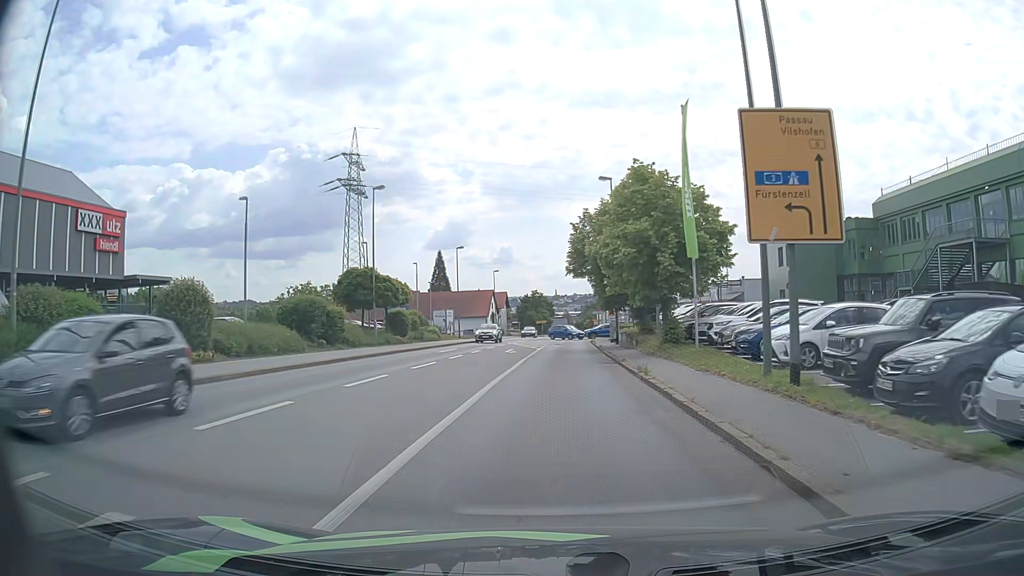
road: tertiary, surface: asphalt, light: Day
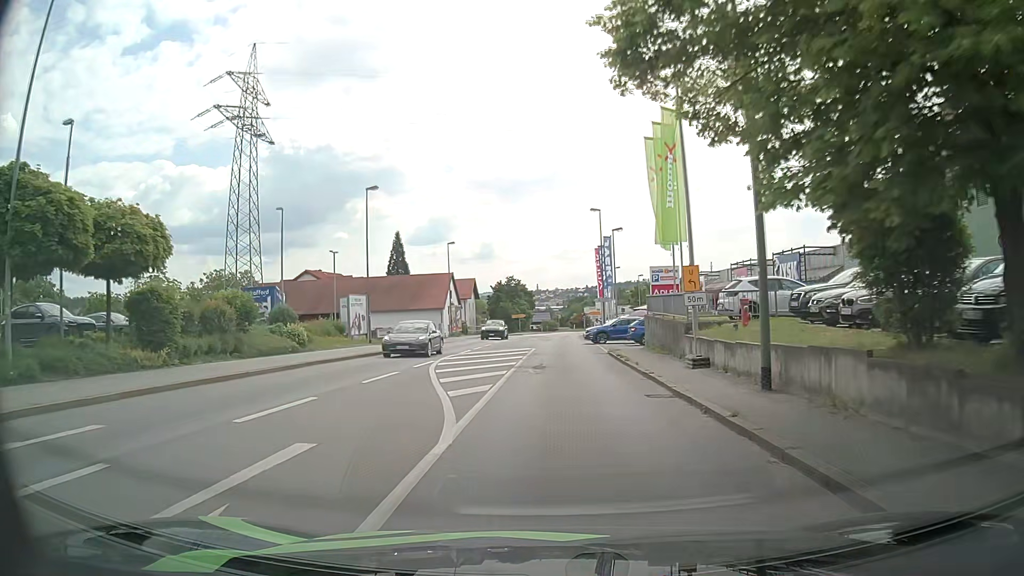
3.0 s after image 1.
(+0.2, +30.4) m; +1°
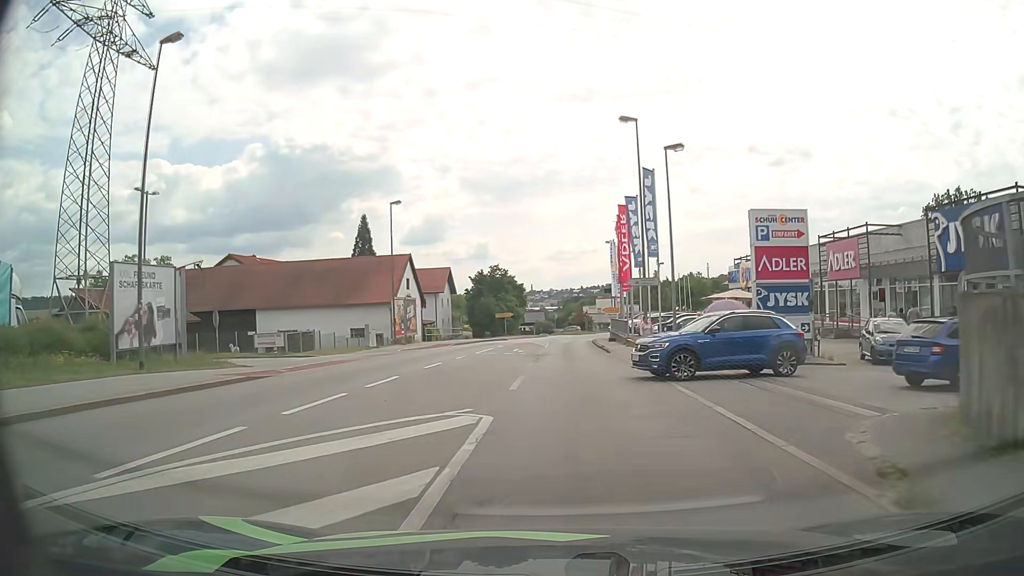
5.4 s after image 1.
(+0.1, +24.5) m; +1°
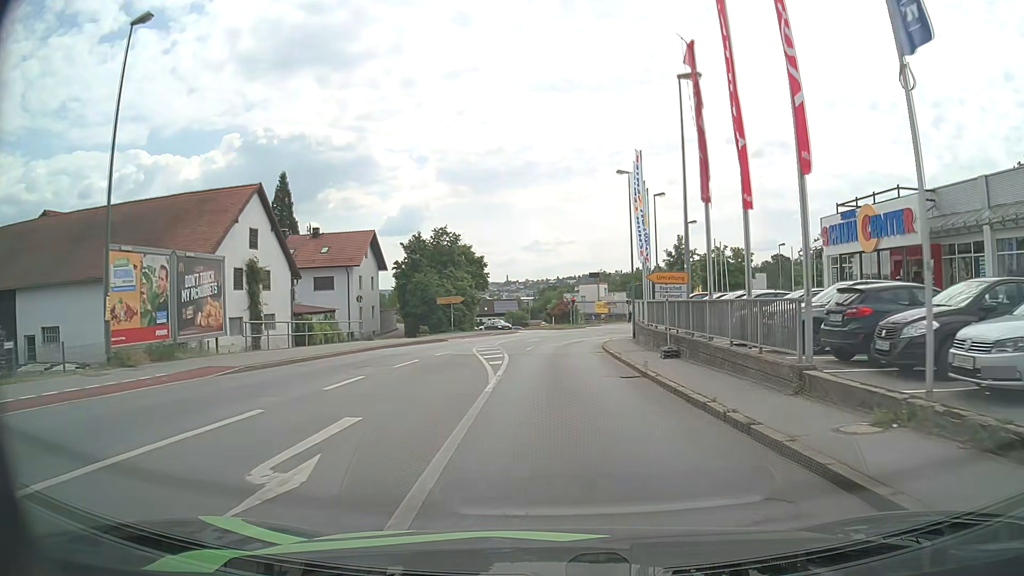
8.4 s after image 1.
(+0.4, +30.4) m; +2°
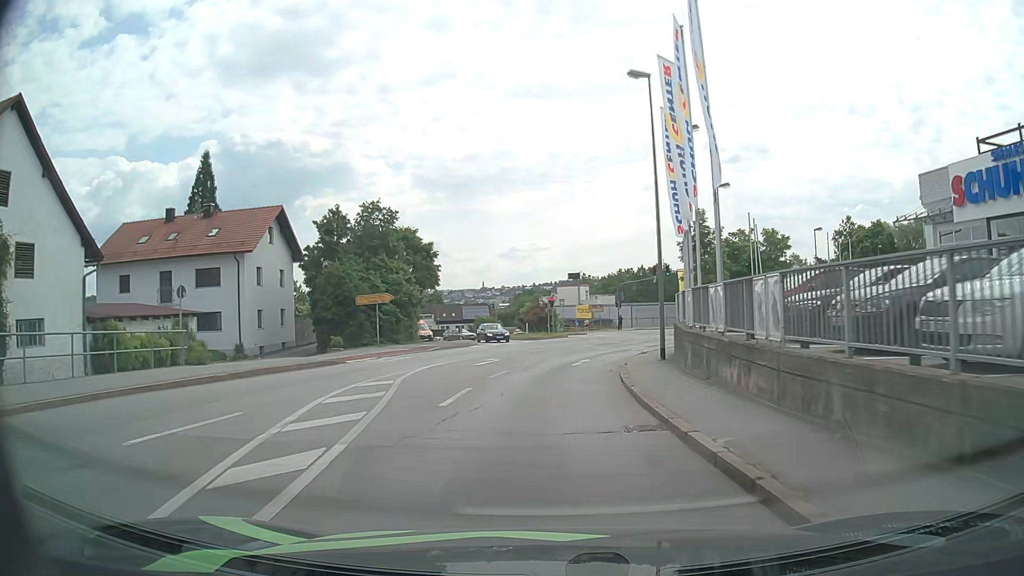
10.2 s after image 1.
(+0.4, +17.5) m; +2°
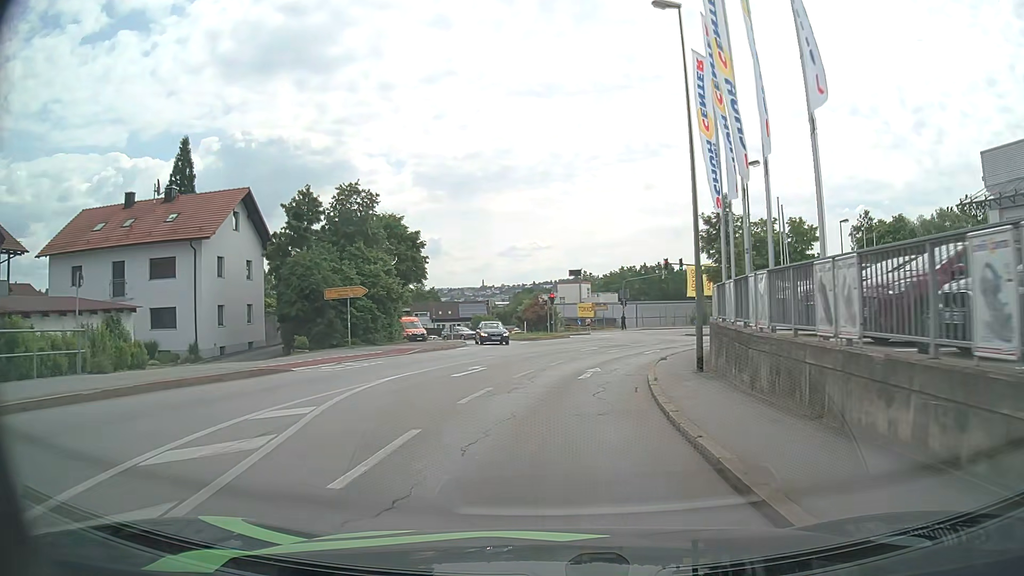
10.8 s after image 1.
(0.0, +5.7) m; 0°
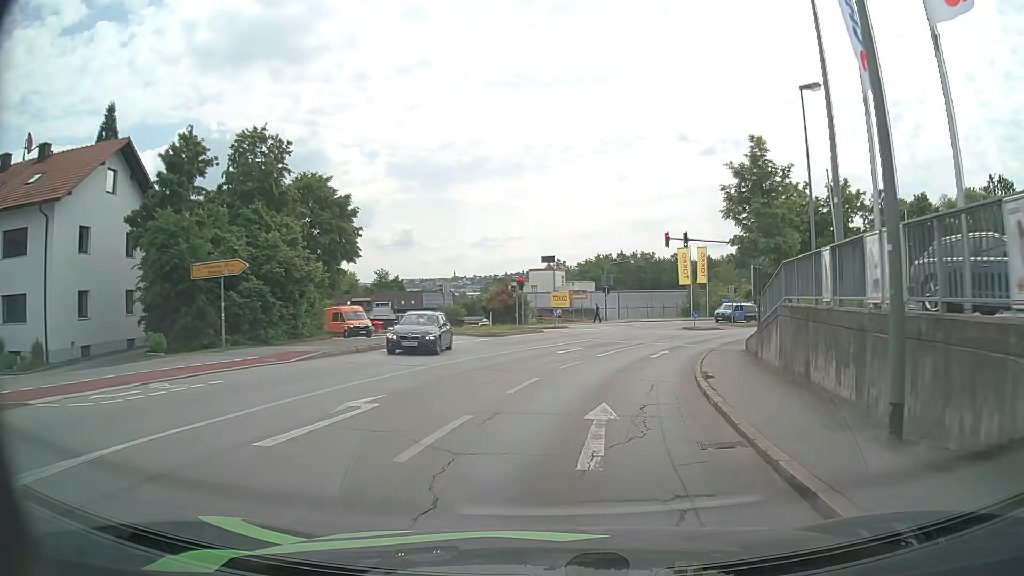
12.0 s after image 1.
(+0.1, +11.1) m; +2°
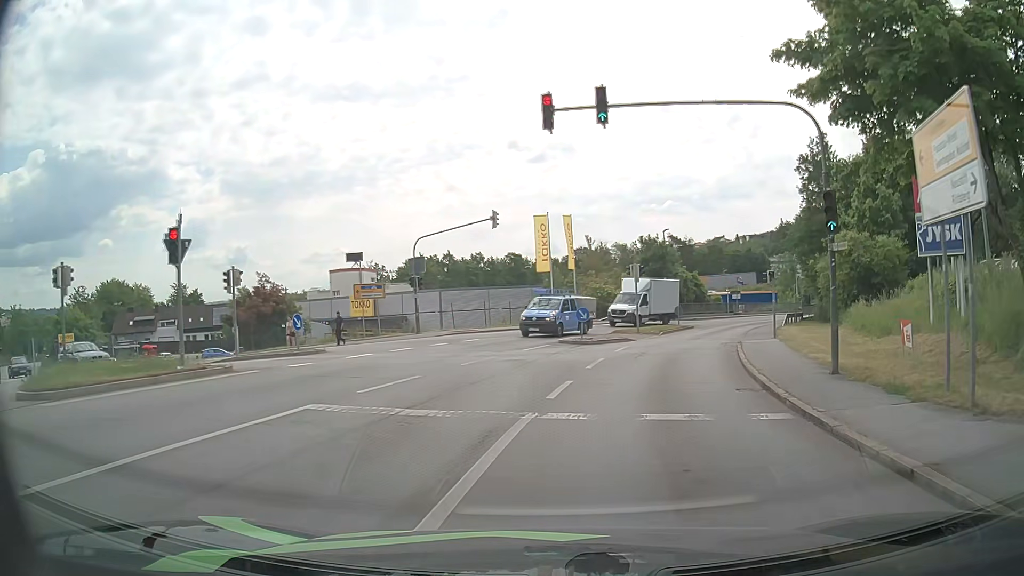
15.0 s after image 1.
(+3.0, +25.9) m; +14°
(+1, +10) (+2, +20) (+5, +29) (+9, +39) (+13, +48) (+19, +56) (+25, +64) (+31, +72) (+38, +79) (+45, +87) m
